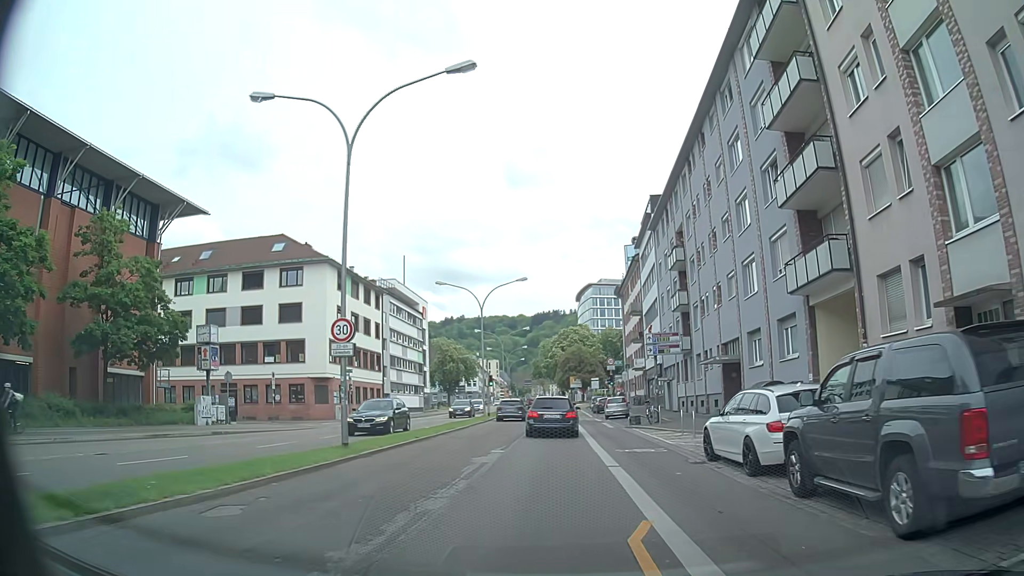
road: primary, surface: asphalt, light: Day
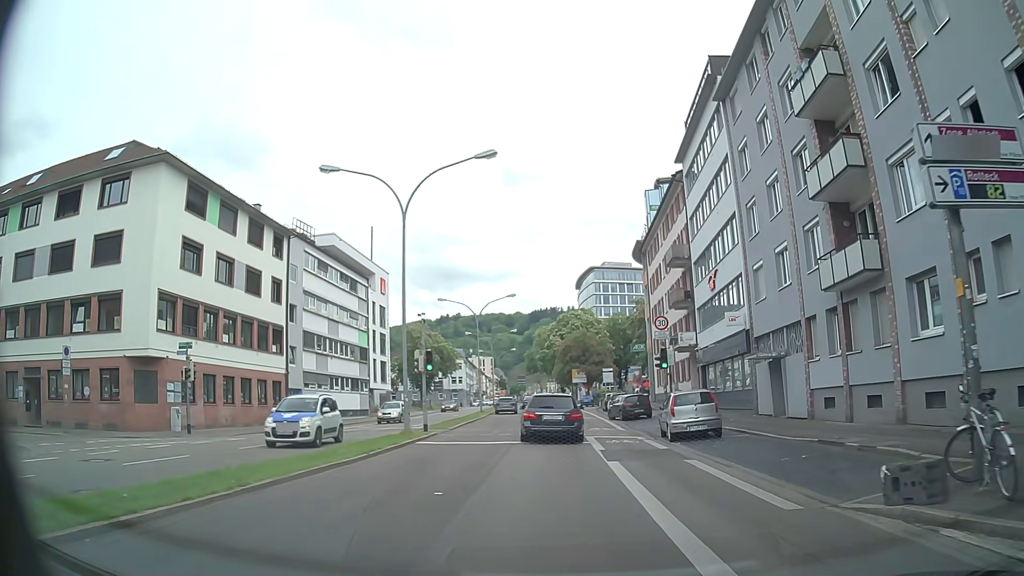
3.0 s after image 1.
(-0.5, +25.3) m; -2°
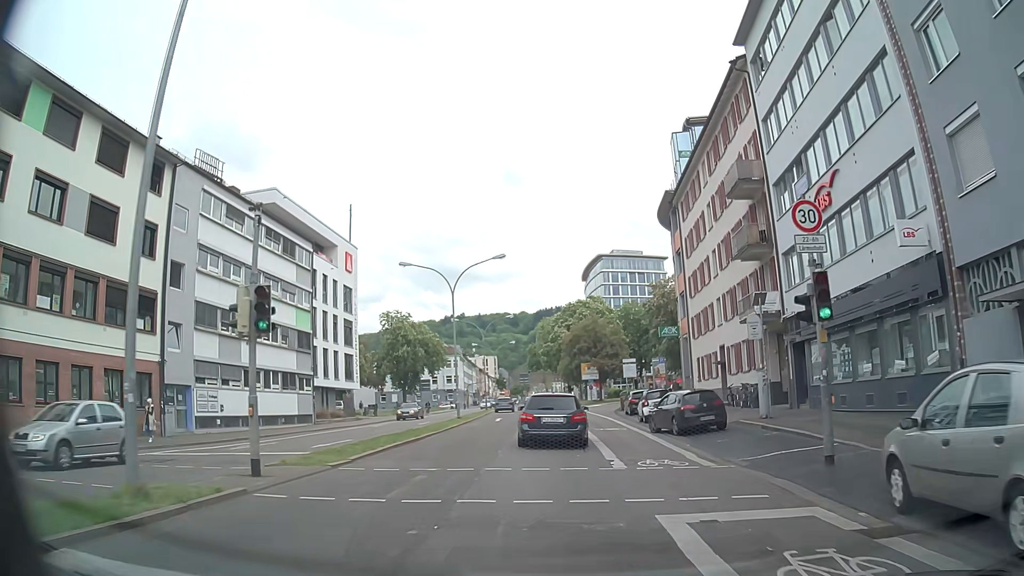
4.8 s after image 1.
(+0.2, +15.8) m; +1°
(0, +10) (0, +20) (0, +30) (0, +40) (-1, +50) (-1, +60) (-1, +70) (-2, +80) (-3, +90) (-3, +100) m
